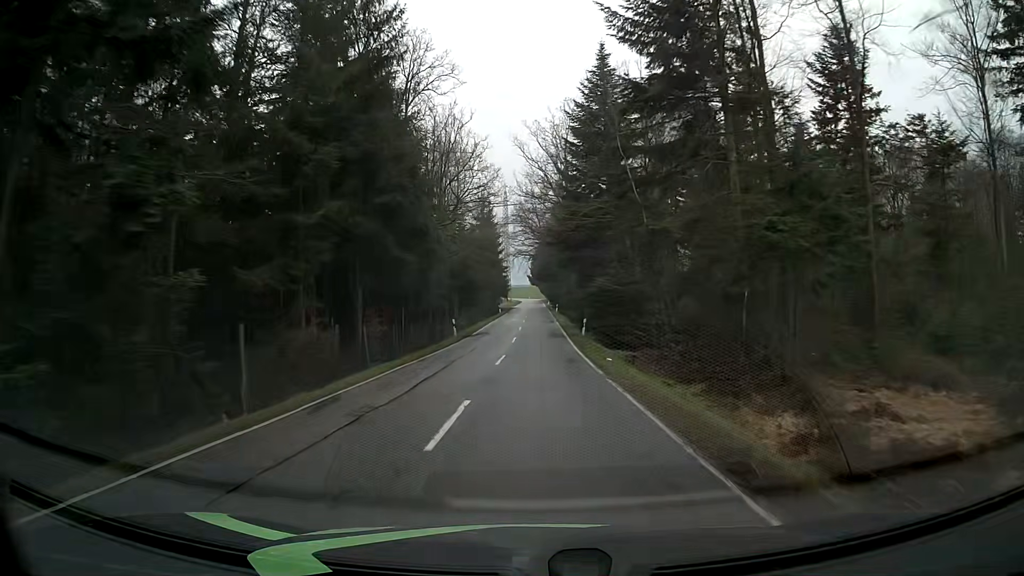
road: tertiary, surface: asphalt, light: Day
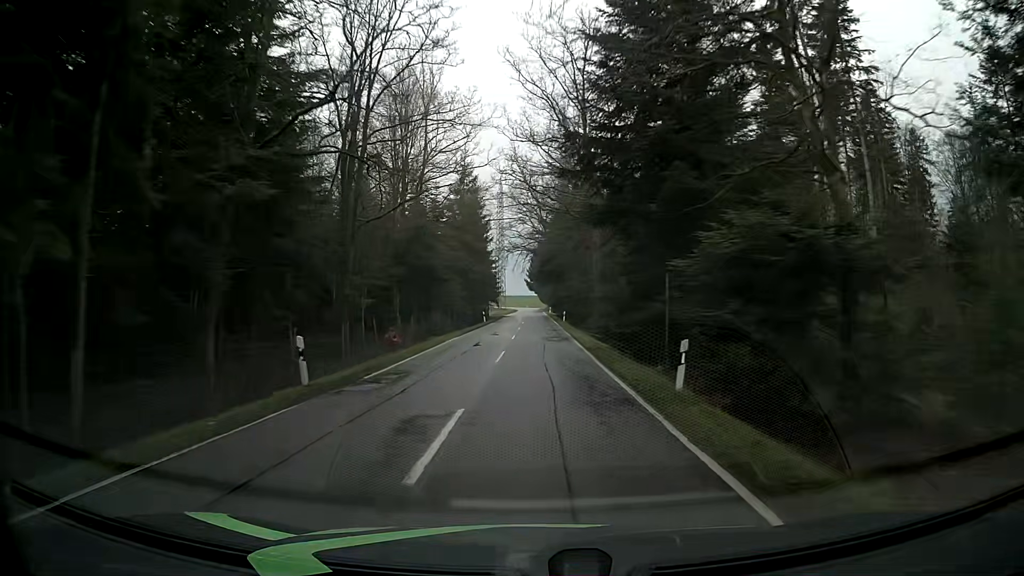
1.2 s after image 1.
(+0.1, +24.6) m; 0°
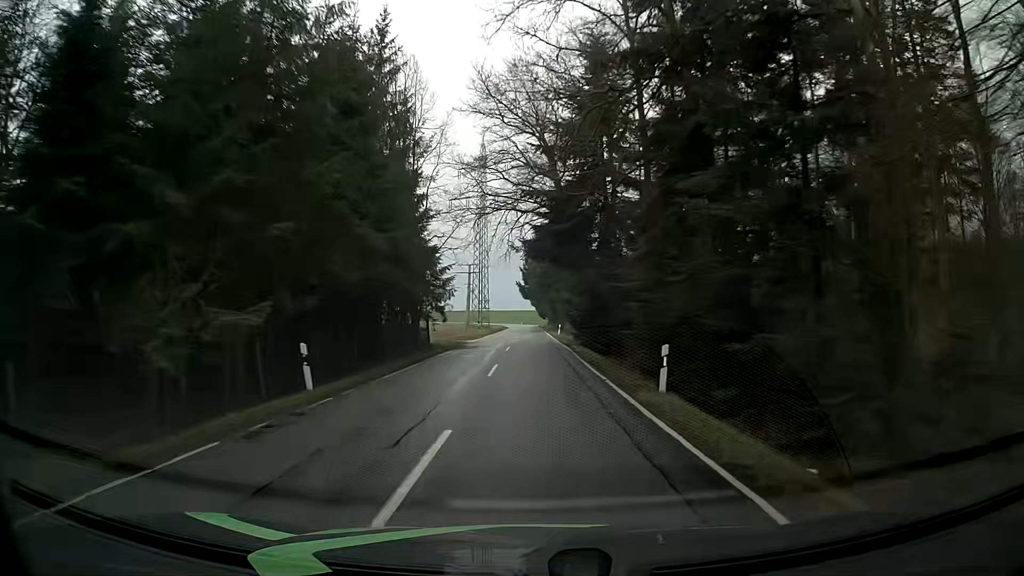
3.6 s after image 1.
(+0.6, +47.8) m; 0°
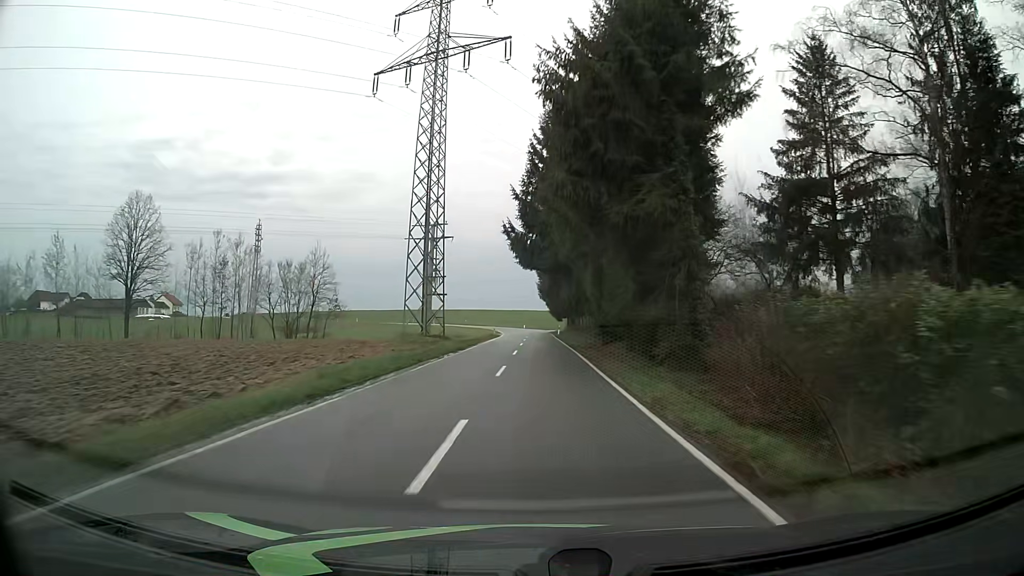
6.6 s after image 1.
(+0.6, +57.6) m; 0°
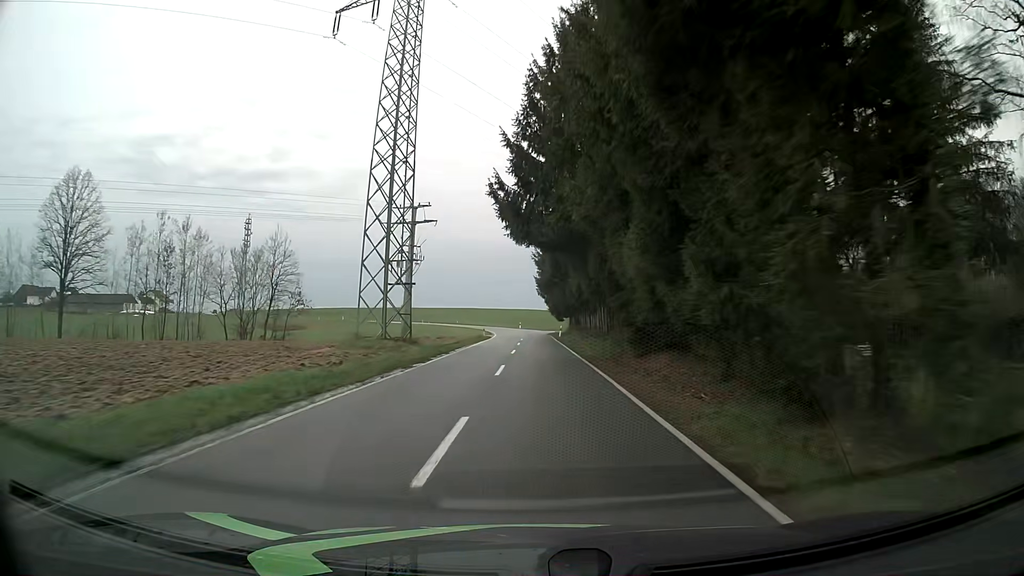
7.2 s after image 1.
(0.0, +11.5) m; 0°
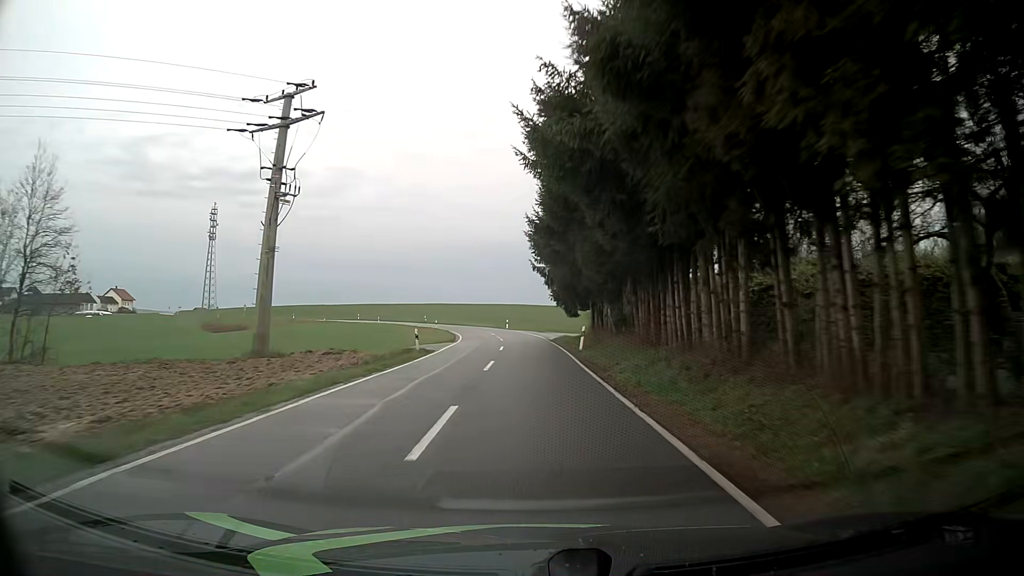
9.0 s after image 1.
(+0.2, +34.4) m; +1°
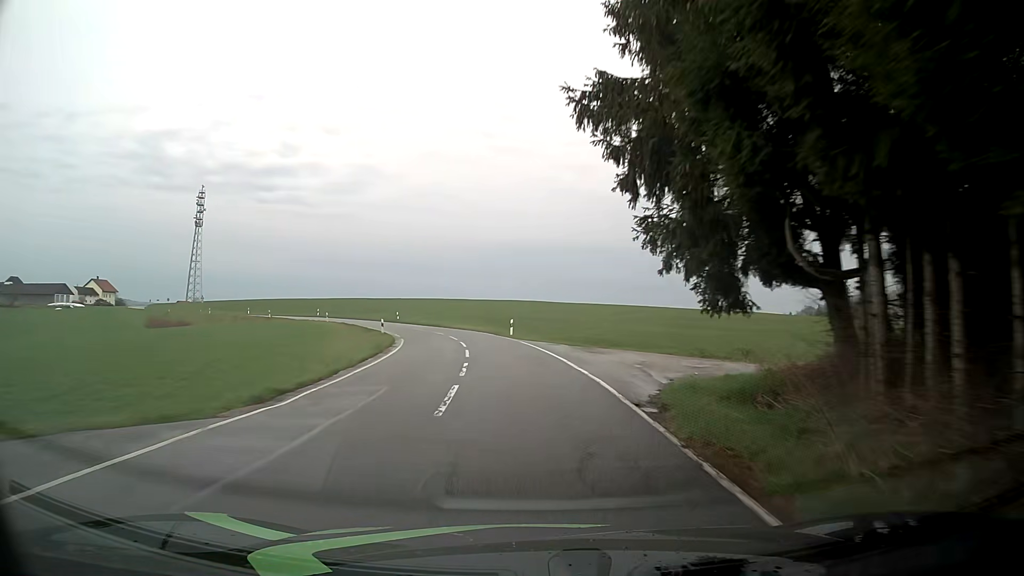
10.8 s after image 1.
(-0.5, +33.2) m; -2°
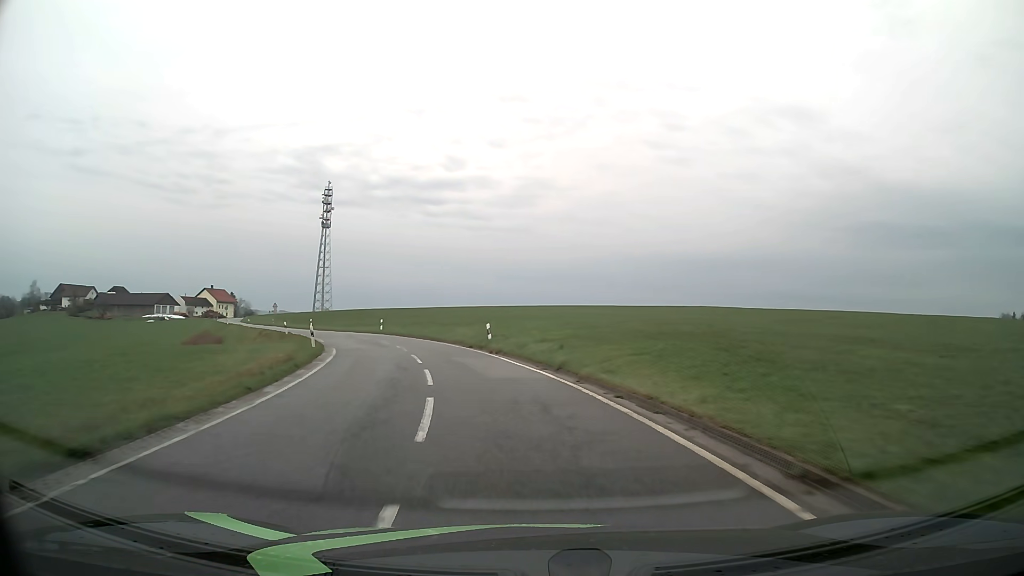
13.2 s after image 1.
(-4.2, +40.9) m; -15°
(-1, +10) (-2, +20) (-5, +30) (-8, +39) (-12, +48) (-18, +56) (-23, +65) (-28, +74) (-33, +82) (-38, +91) m
